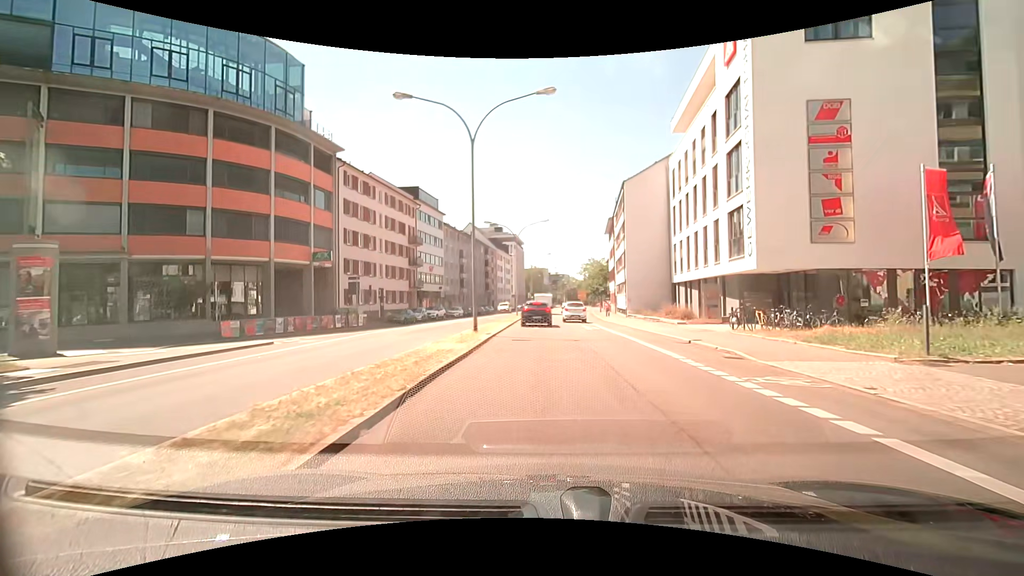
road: primary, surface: asphalt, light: Day
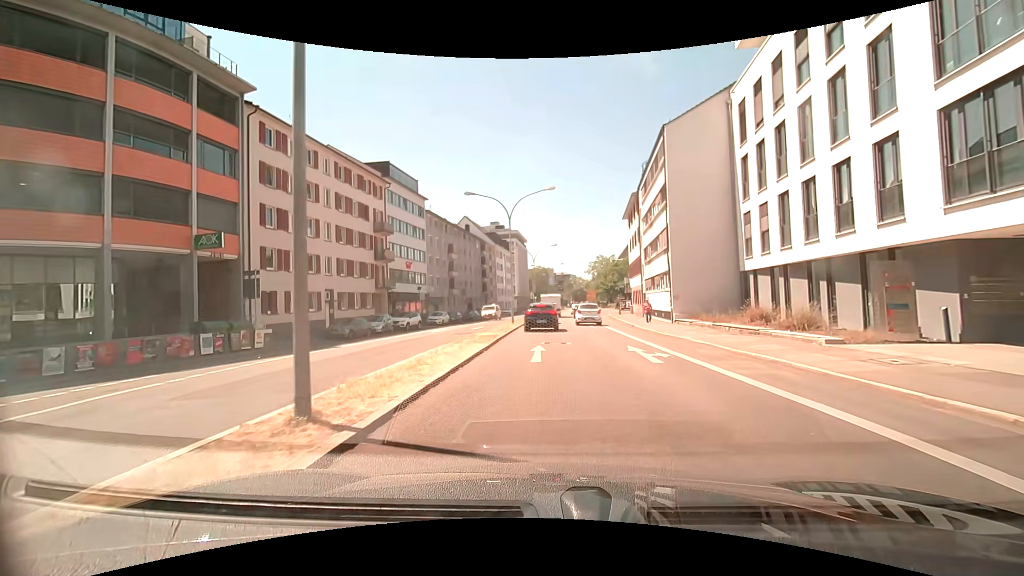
(0.0, +14.5) m; -1°
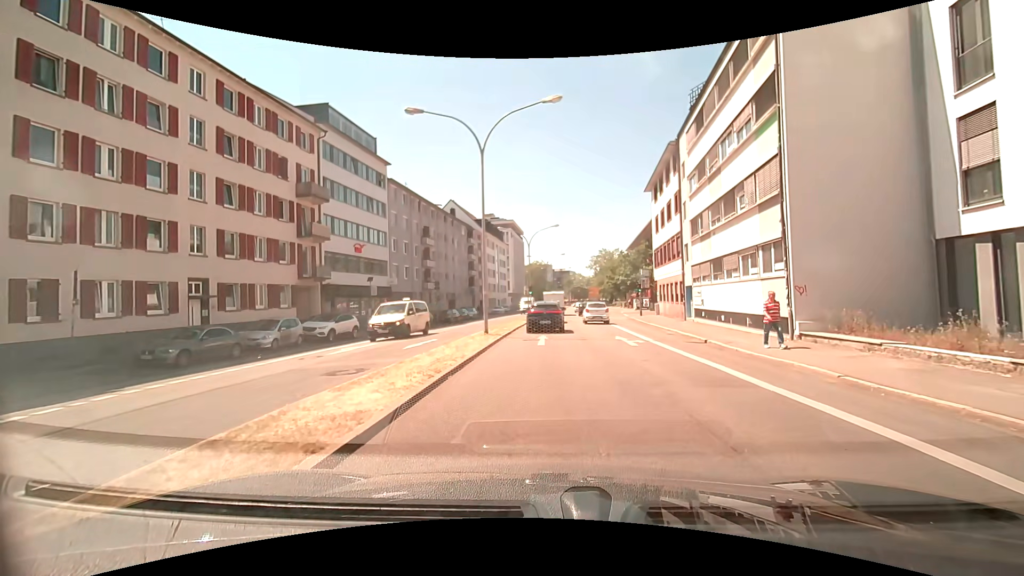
(+0.1, +15.0) m; +2°
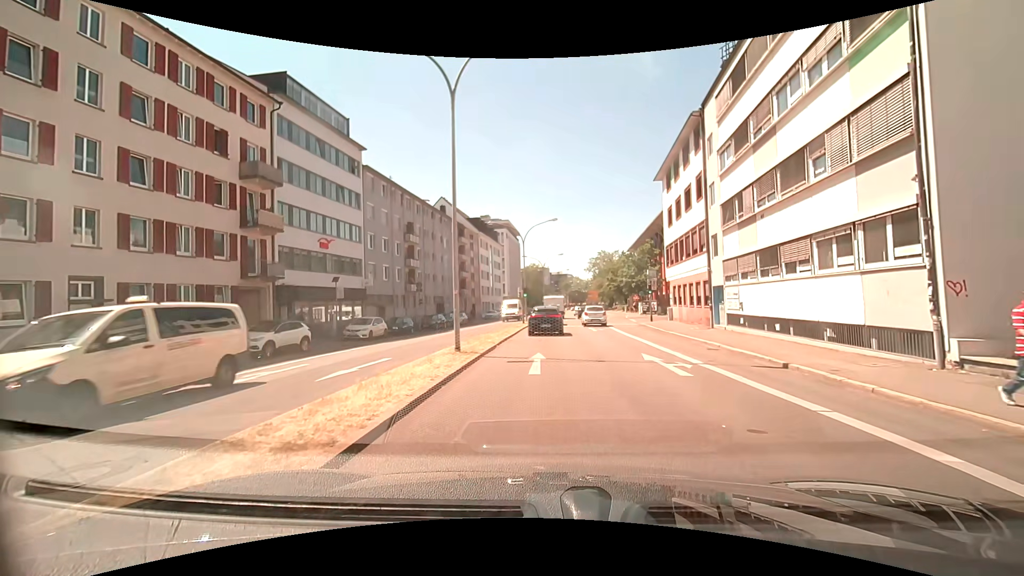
(-0.1, +6.2) m; -1°
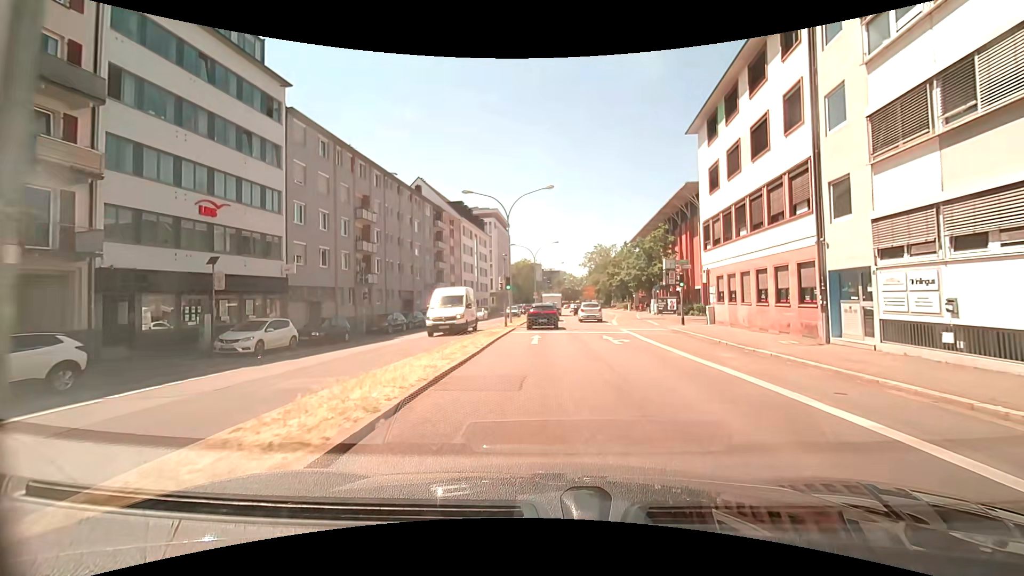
(0.0, +12.4) m; 0°
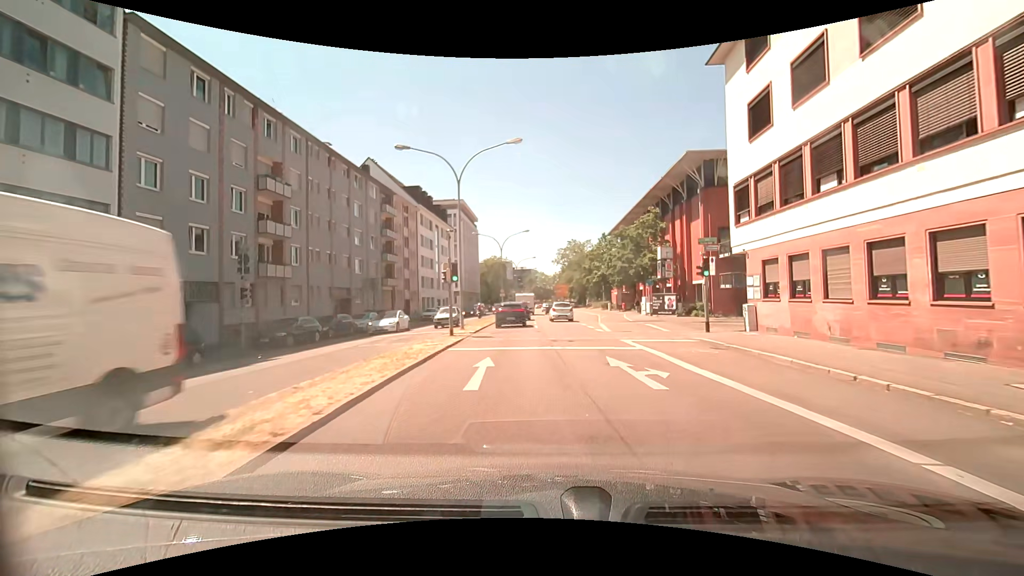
(+0.3, +10.2) m; +4°
